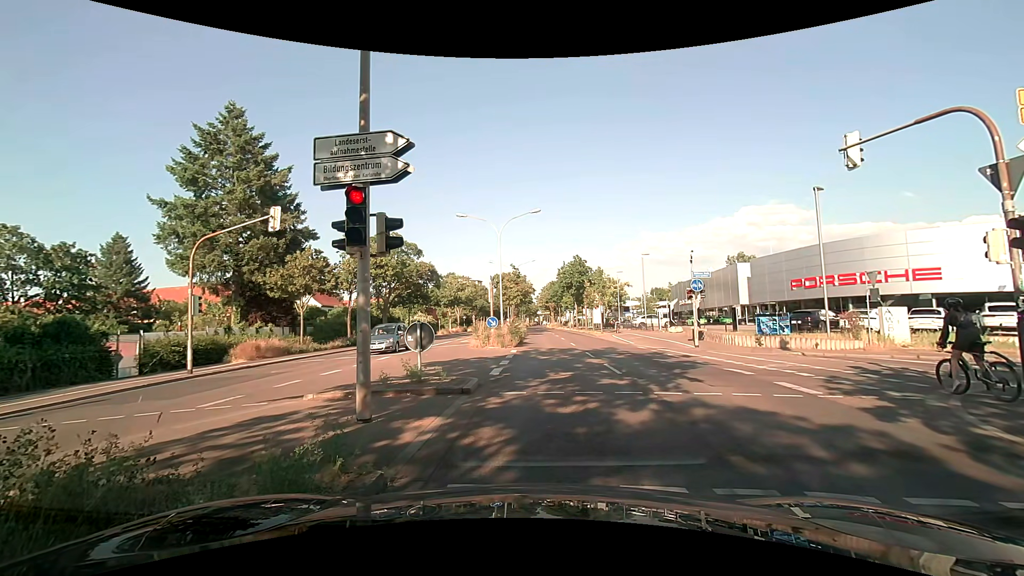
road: primary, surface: asphalt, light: Day
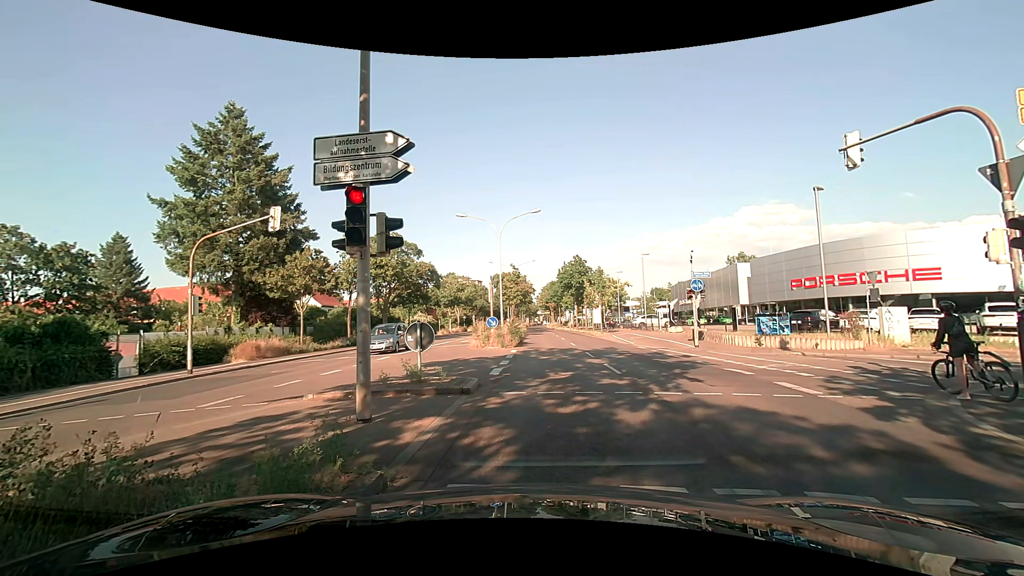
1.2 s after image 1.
(0.0, 0.0) m; 0°
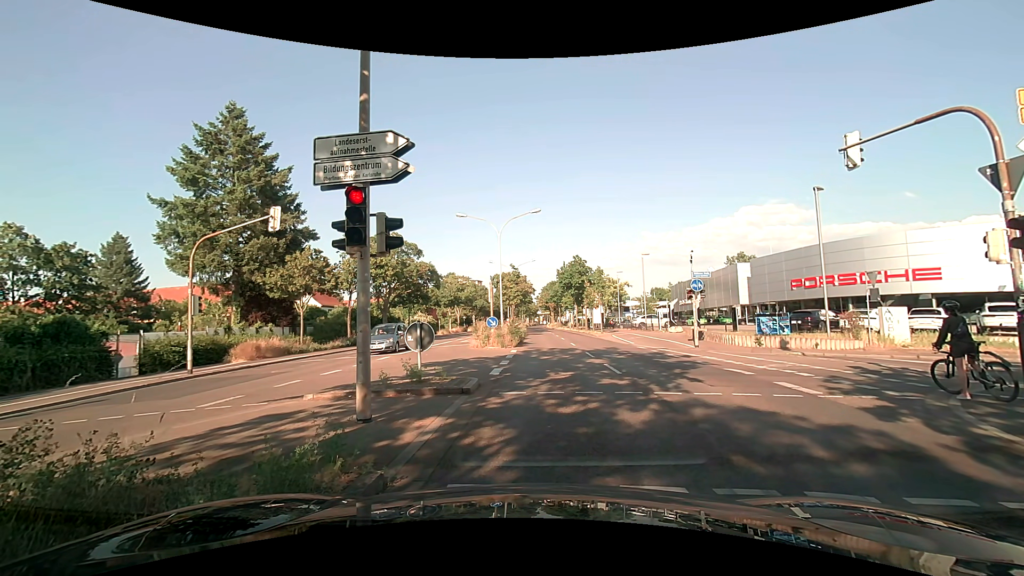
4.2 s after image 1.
(0.0, 0.0) m; 0°
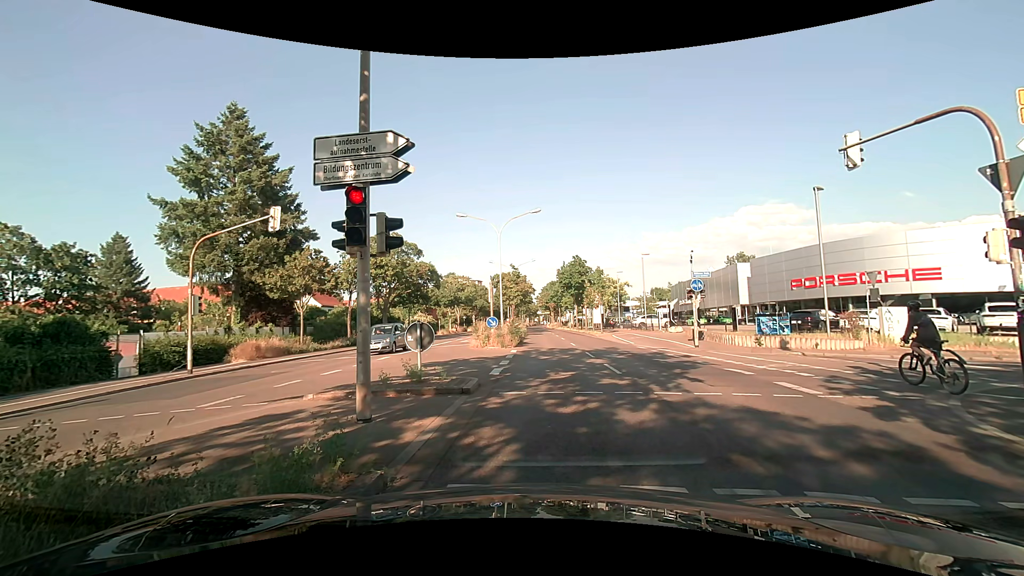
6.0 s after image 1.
(0.0, 0.0) m; 0°
